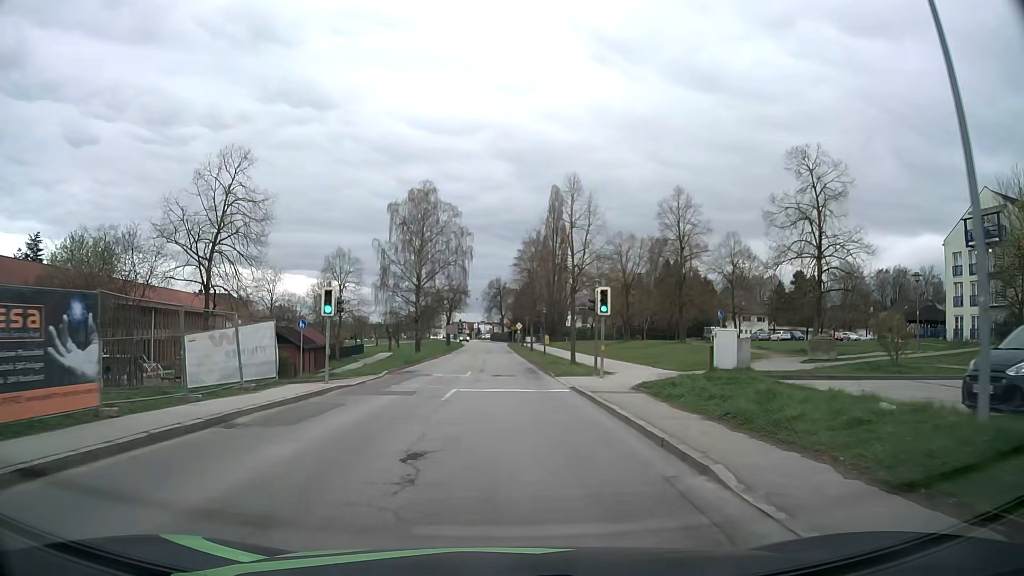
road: secondary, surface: asphalt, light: Day
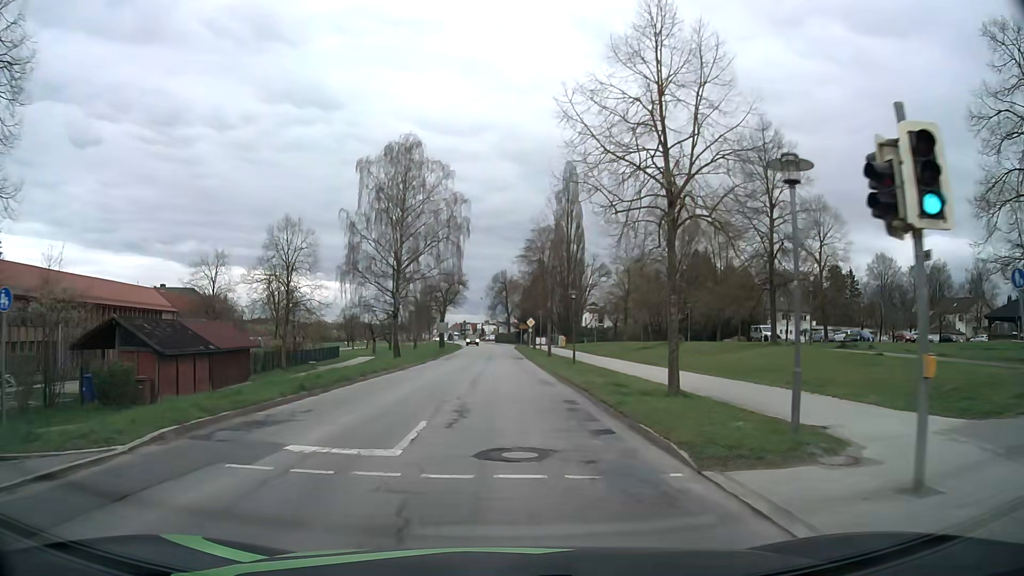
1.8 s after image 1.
(-0.1, +19.0) m; -1°
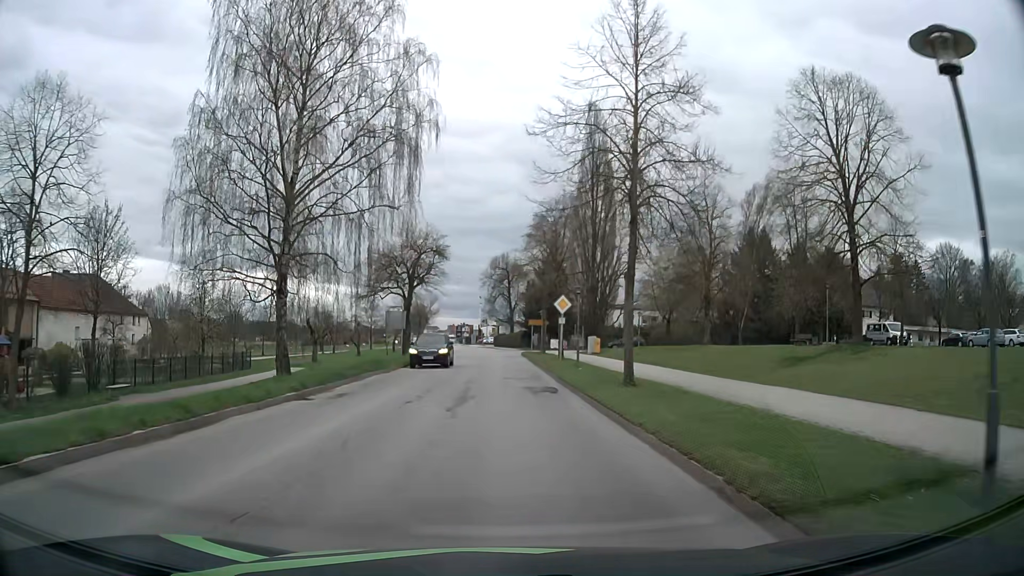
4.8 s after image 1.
(-0.1, +31.0) m; 0°
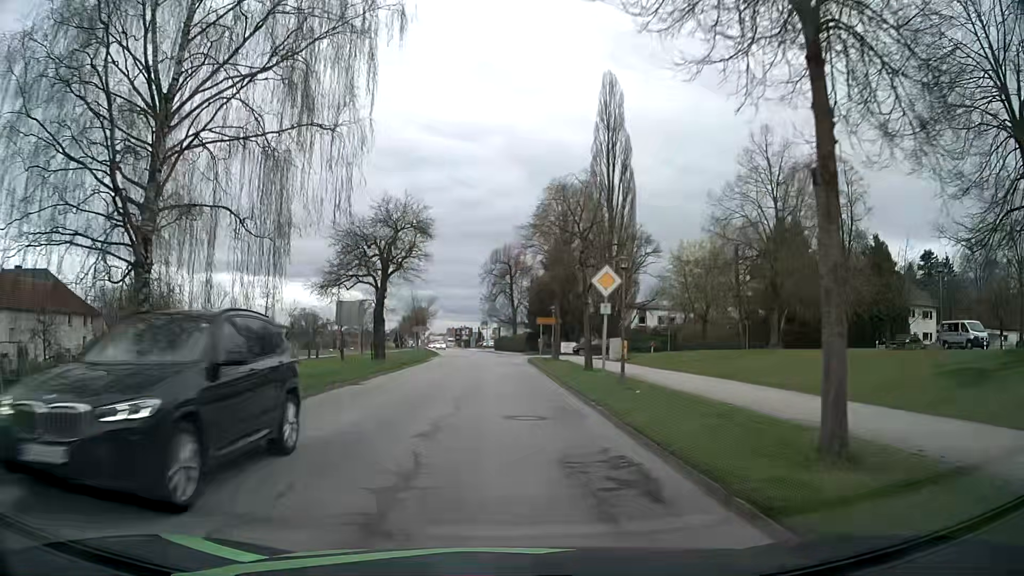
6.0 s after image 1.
(0.0, +11.9) m; 0°
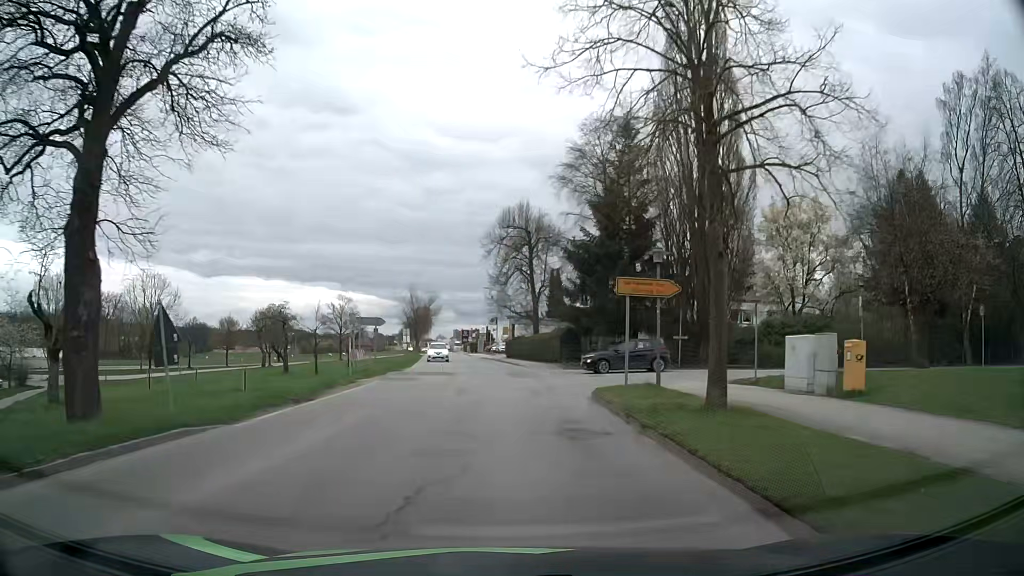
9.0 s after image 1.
(-0.3, +30.3) m; -1°
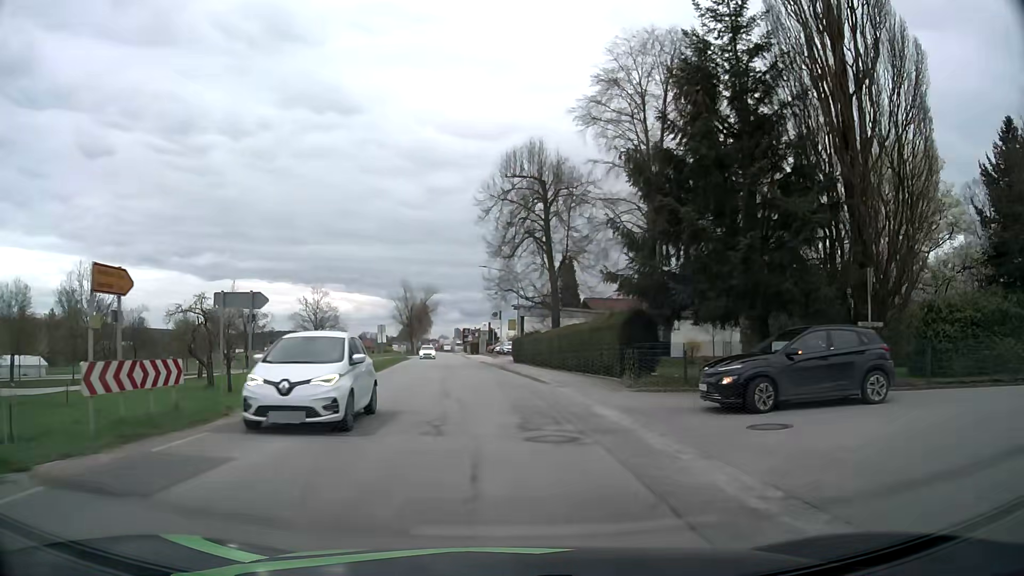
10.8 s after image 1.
(-0.1, +19.0) m; 0°
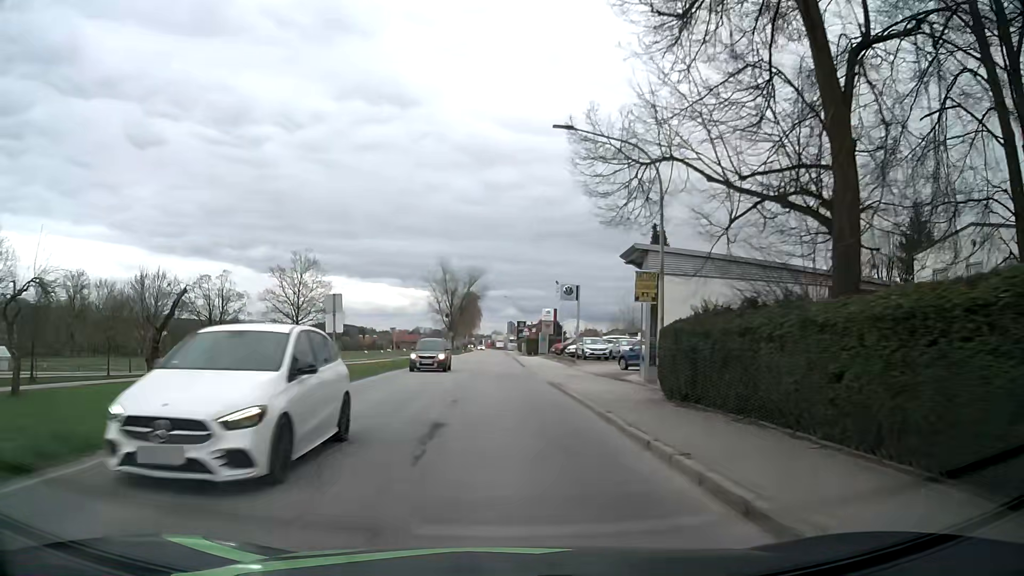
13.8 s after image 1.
(-2.0, +32.9) m; -5°
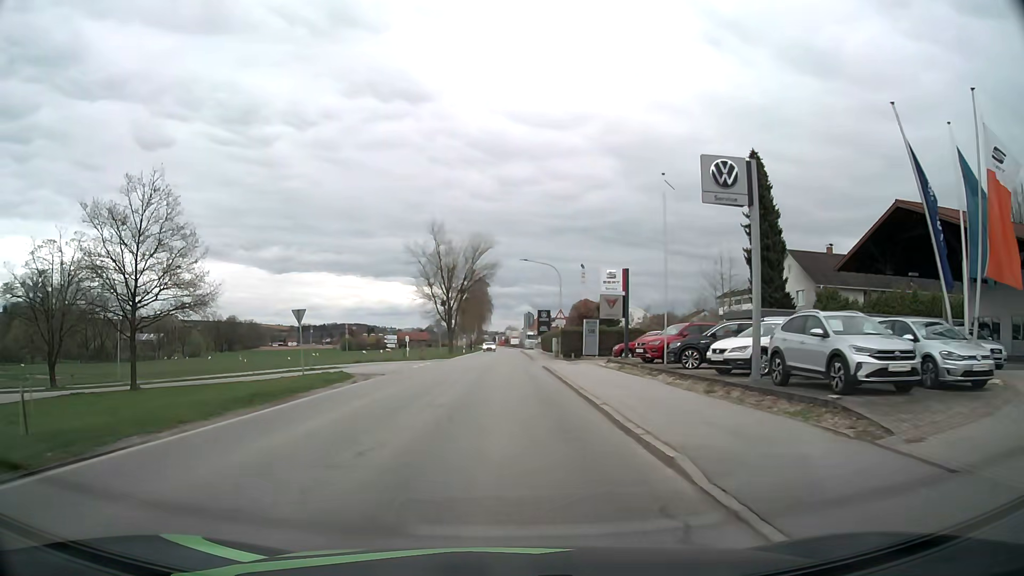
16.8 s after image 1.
(-0.3, +33.8) m; -1°
(0, +10) (0, +20) (0, +30) (0, +40) (0, +50) (0, +60) (0, +70) (0, +80) (0, +90) (0, +100) m
